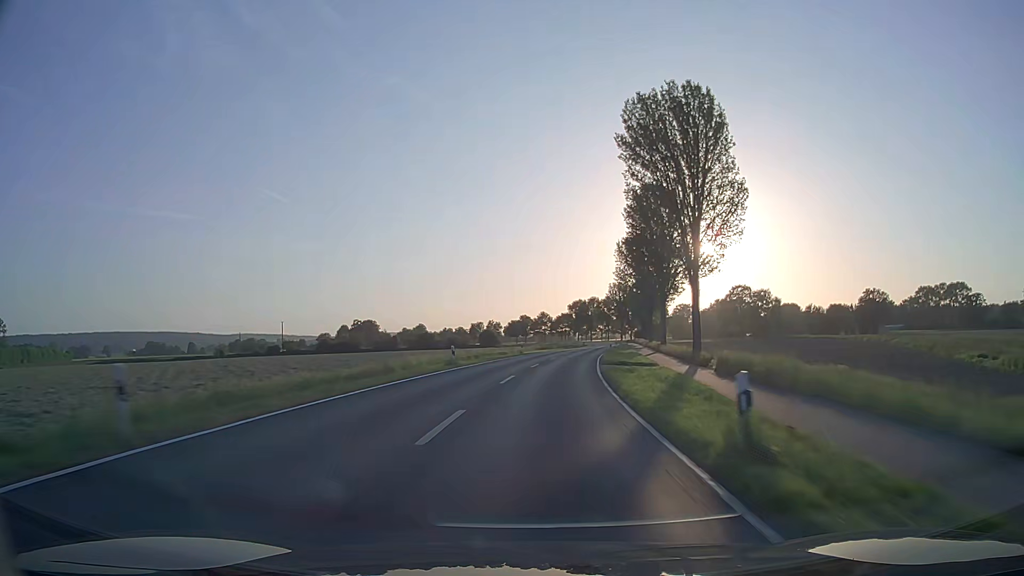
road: secondary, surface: asphalt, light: Day
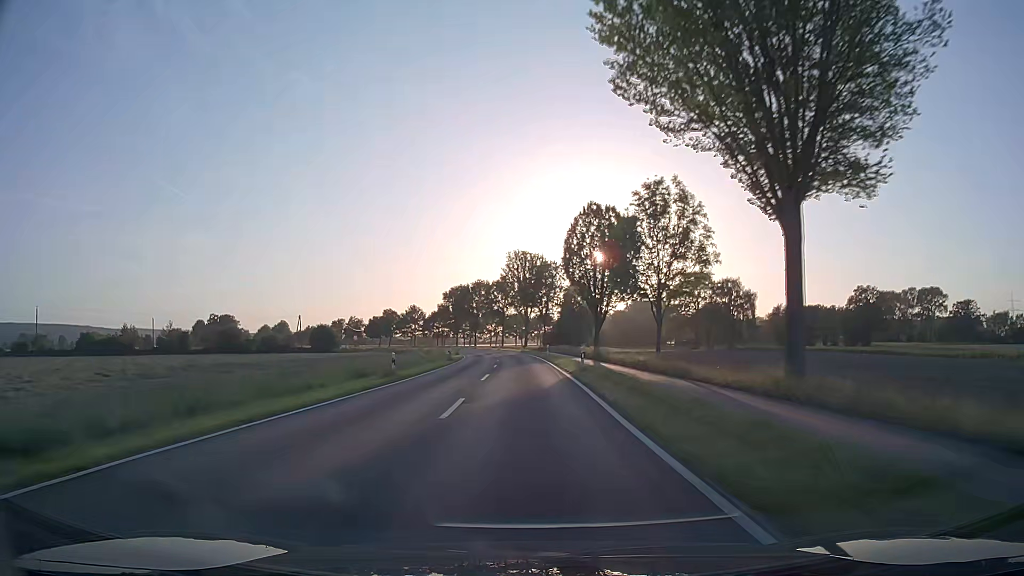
(+8.4, +79.9) m; +10°
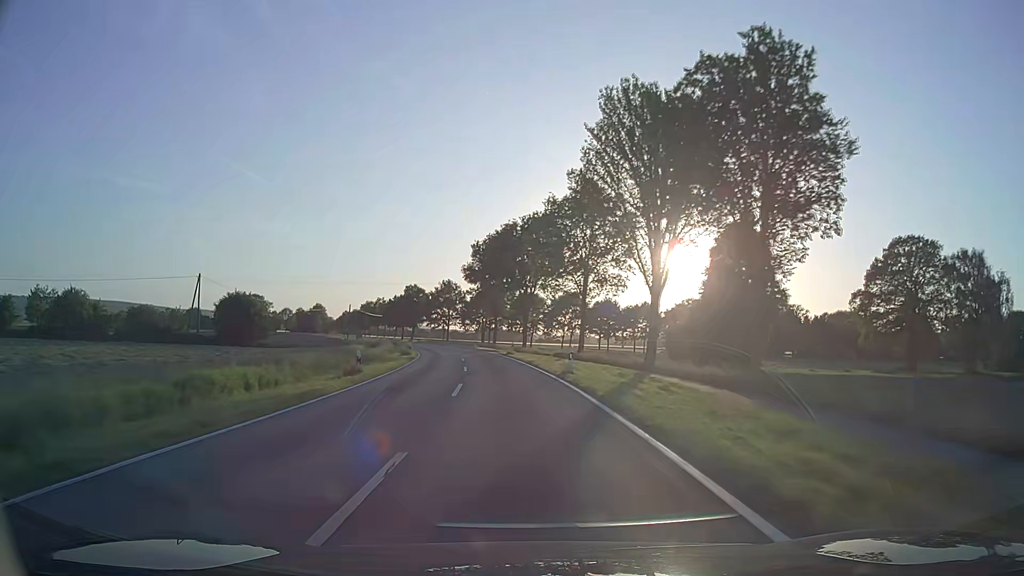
(-2.8, +79.8) m; -6°
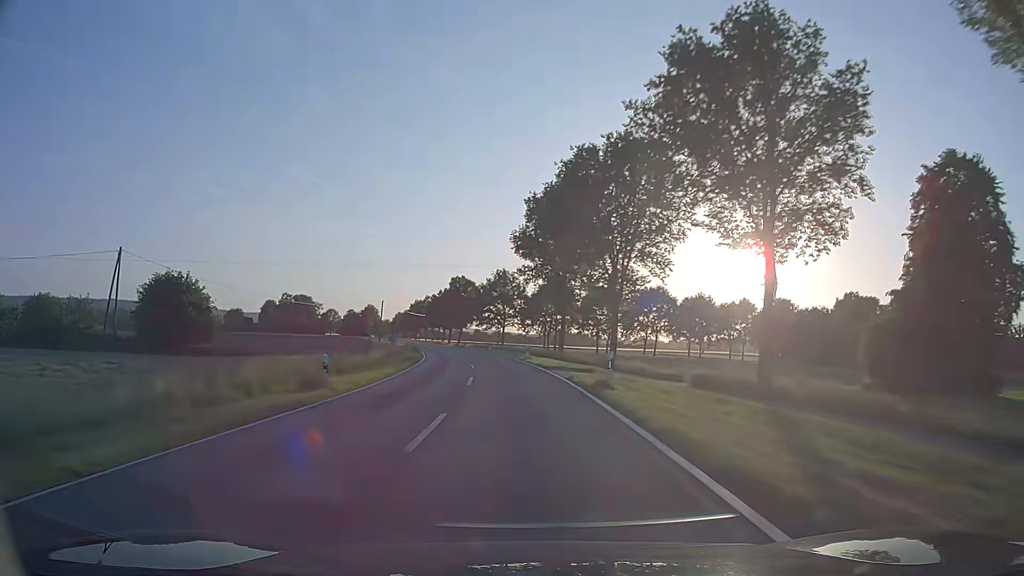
(-1.5, +31.8) m; -6°
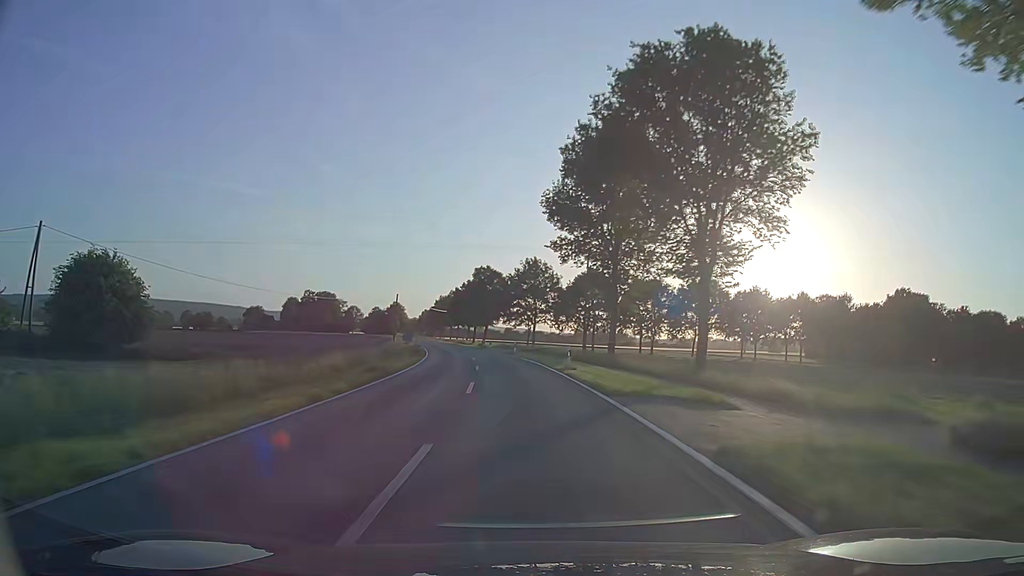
(-0.3, +15.9) m; -2°
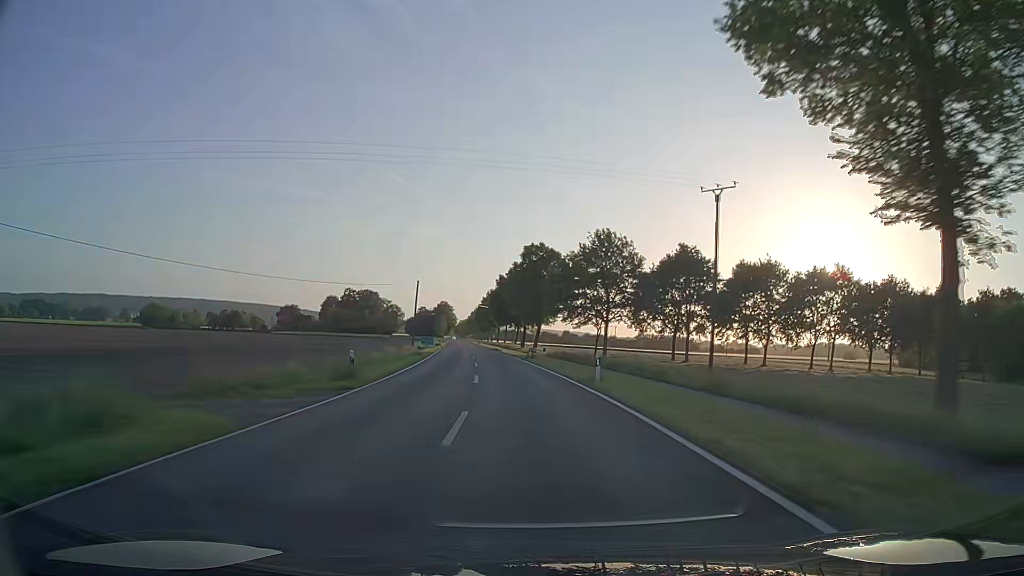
(-1.5, +31.8) m; -5°
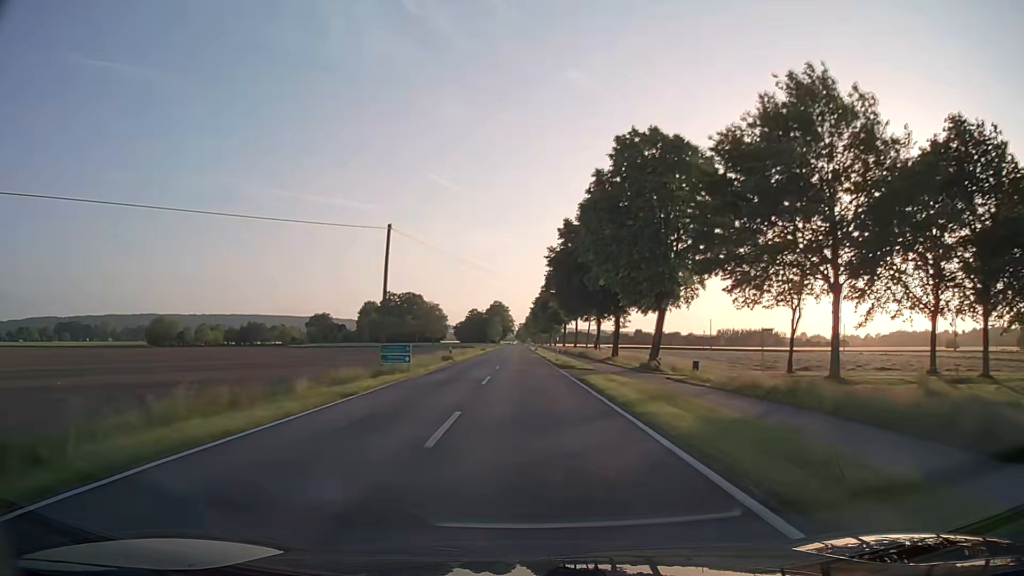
(-2.6, +48.0) m; -5°
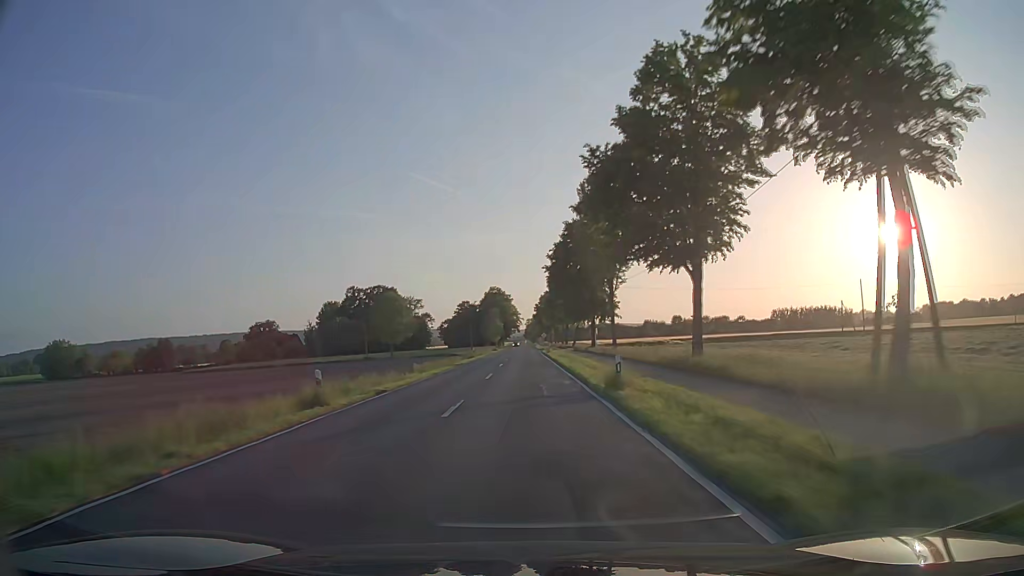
(-0.8, +80.6) m; -1°
(0, +10) (0, +20) (0, +30) (0, +40) (0, +50) (0, +60) (0, +70) (0, +80) (-1, +90) (-1, +100) m
